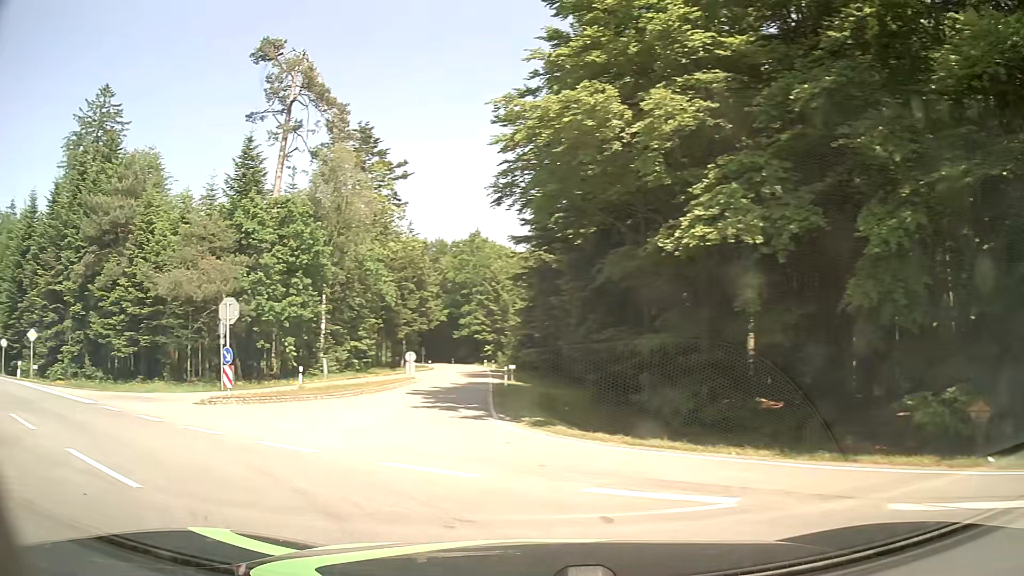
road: tertiary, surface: asphalt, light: Day
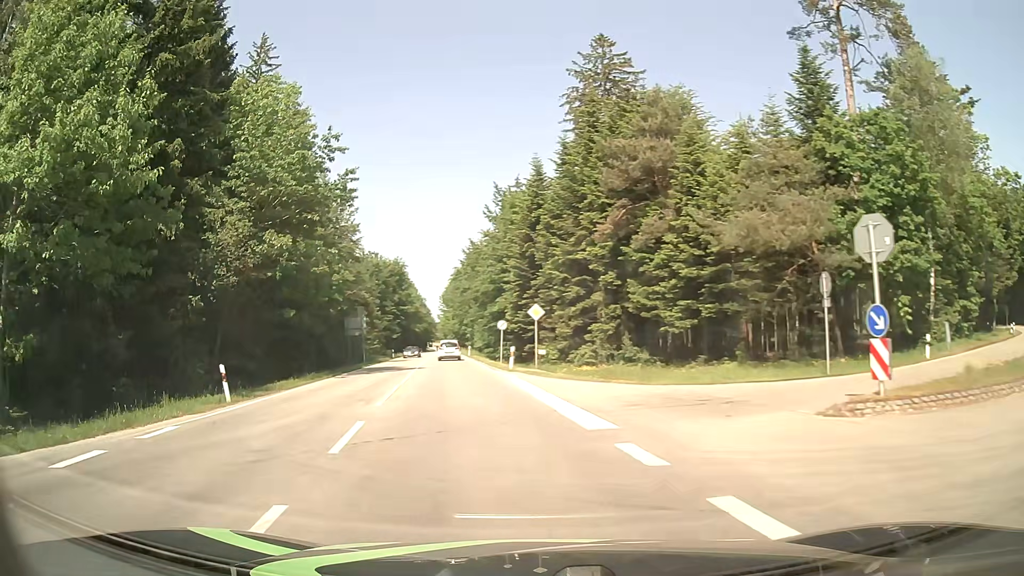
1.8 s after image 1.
(-5.4, +10.1) m; -49°
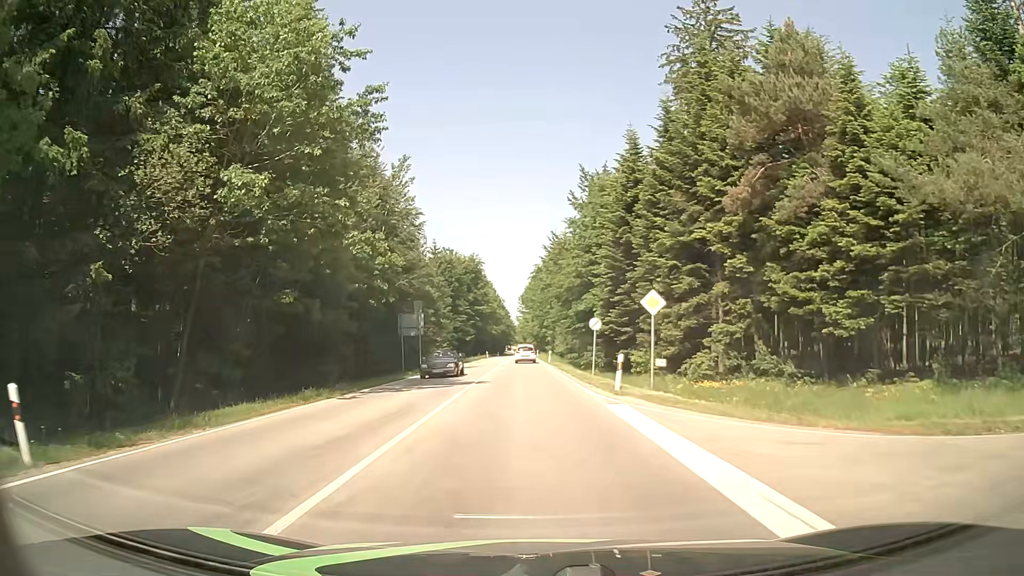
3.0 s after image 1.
(-1.1, +11.5) m; -7°
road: secondary
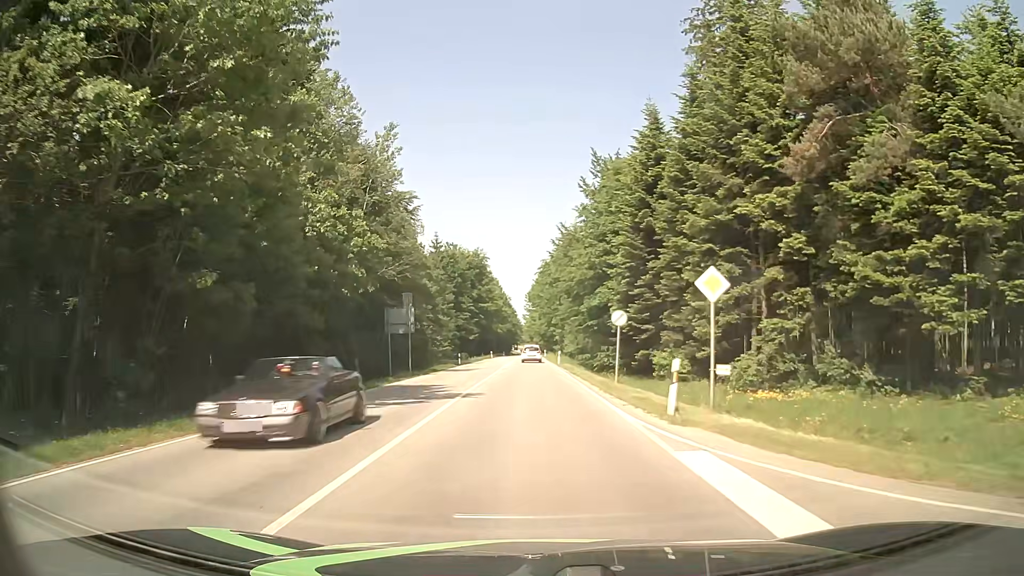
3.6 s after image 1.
(-0.1, +7.0) m; -1°
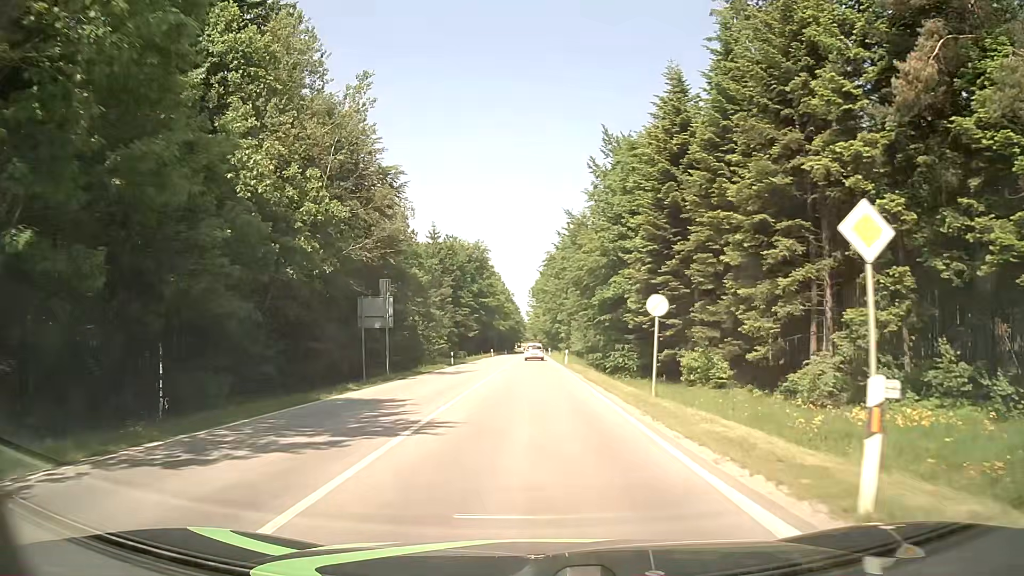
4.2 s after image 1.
(0.0, +7.8) m; 0°
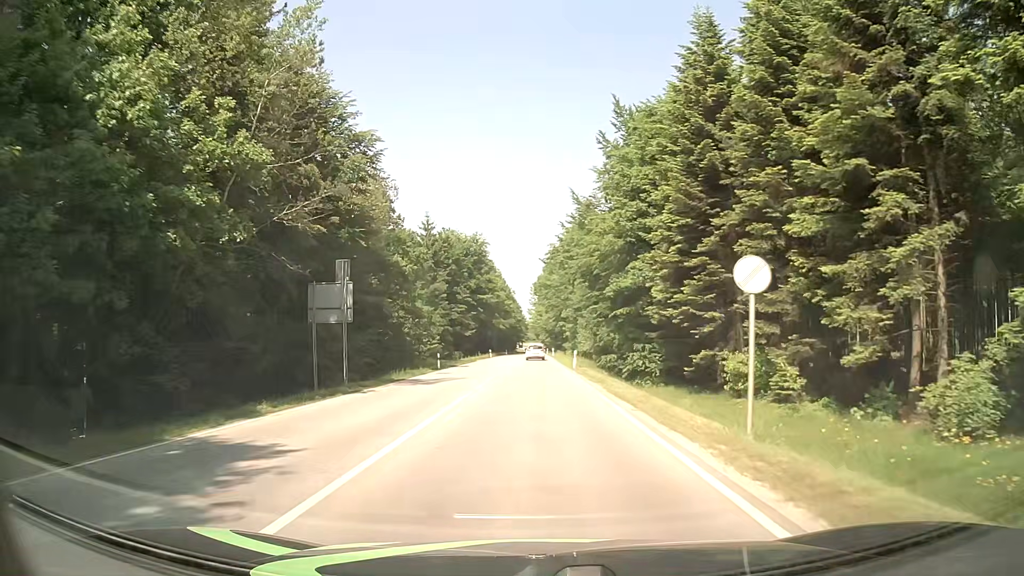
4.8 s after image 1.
(-0.1, +8.6) m; 0°
